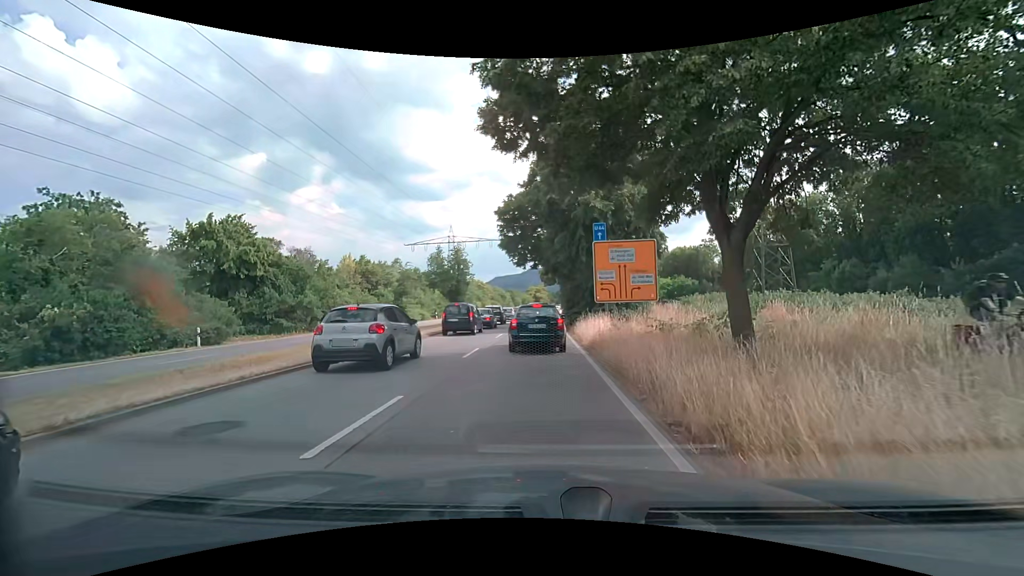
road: primary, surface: asphalt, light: Day
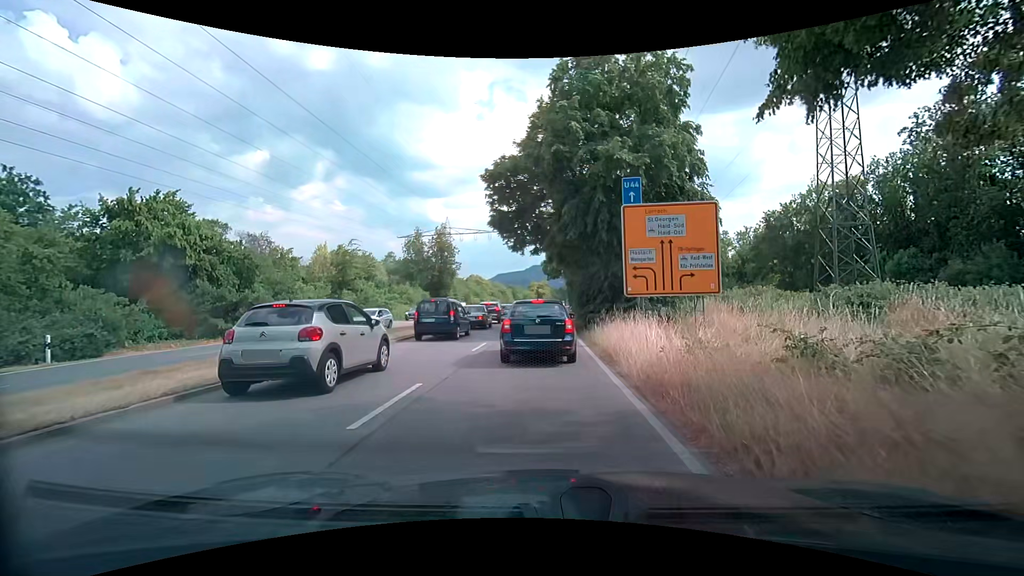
(-0.1, +8.1) m; -1°
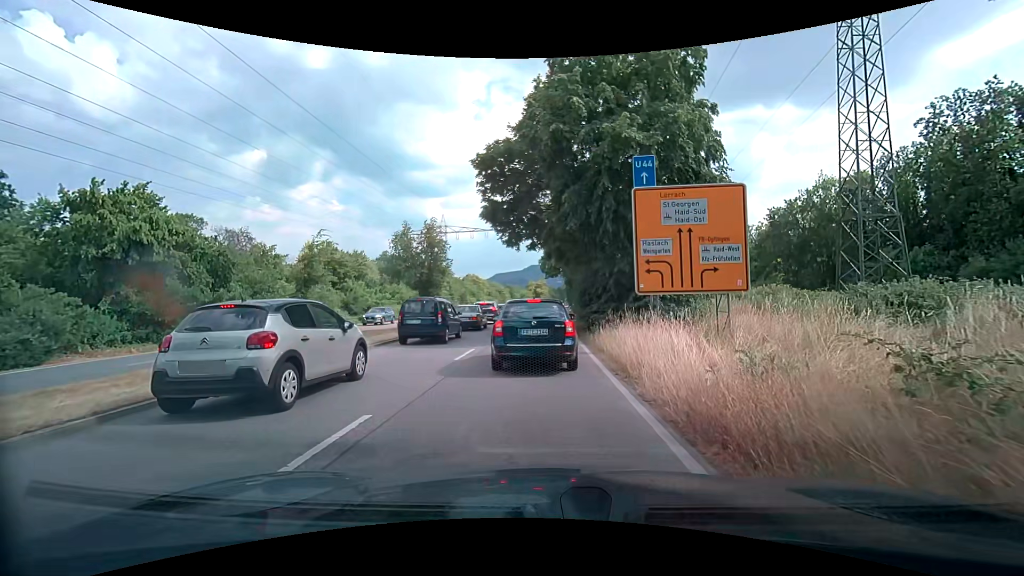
(0.0, +2.4) m; 0°
